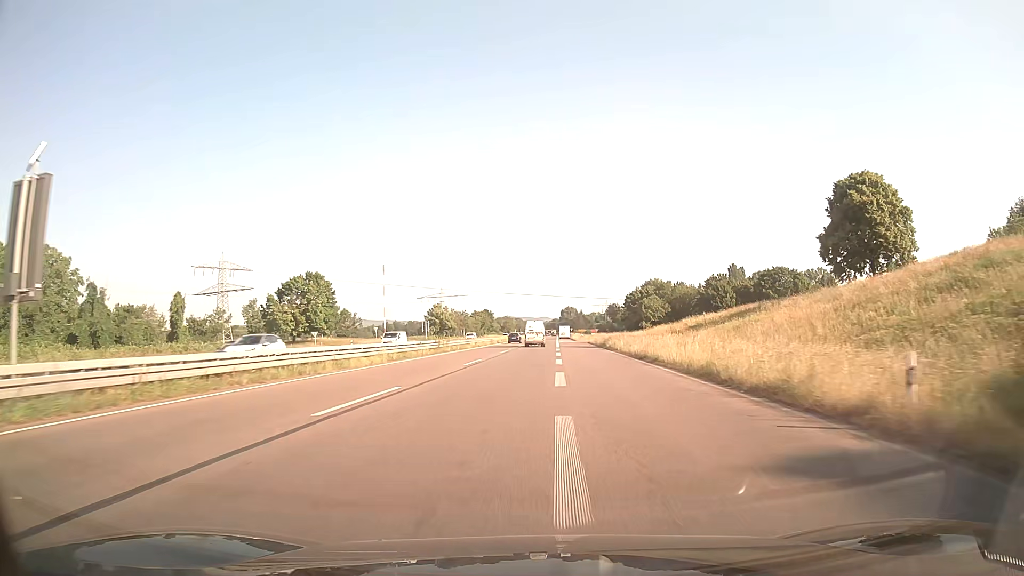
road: trunk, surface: asphalt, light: Day
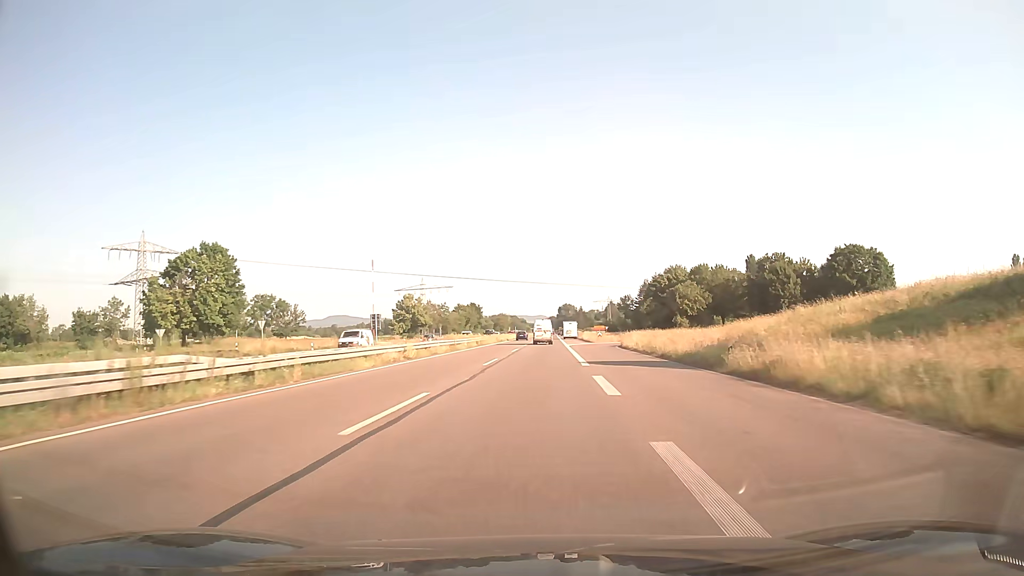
(+0.1, +39.1) m; 0°
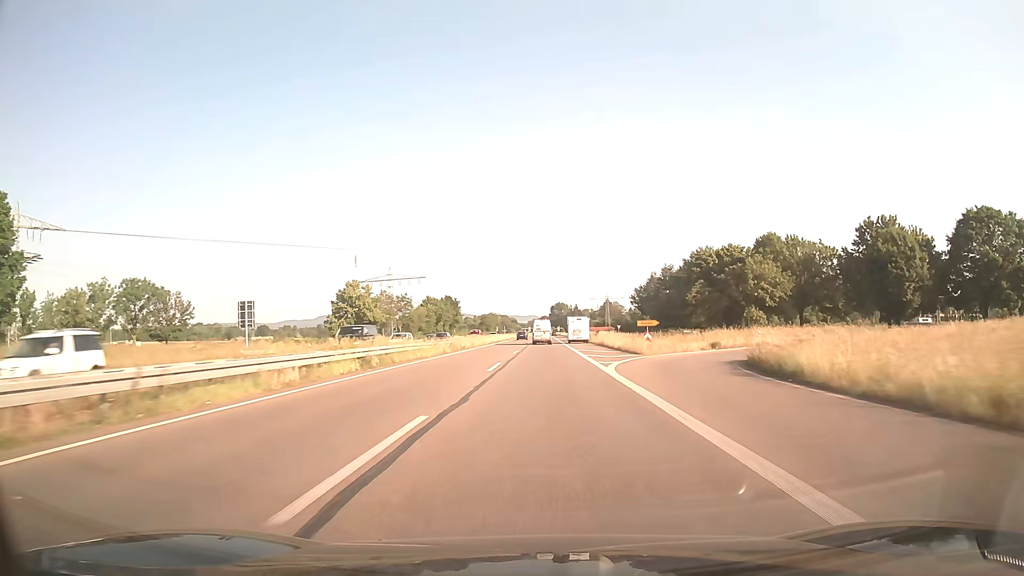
(+0.3, +41.1) m; +1°
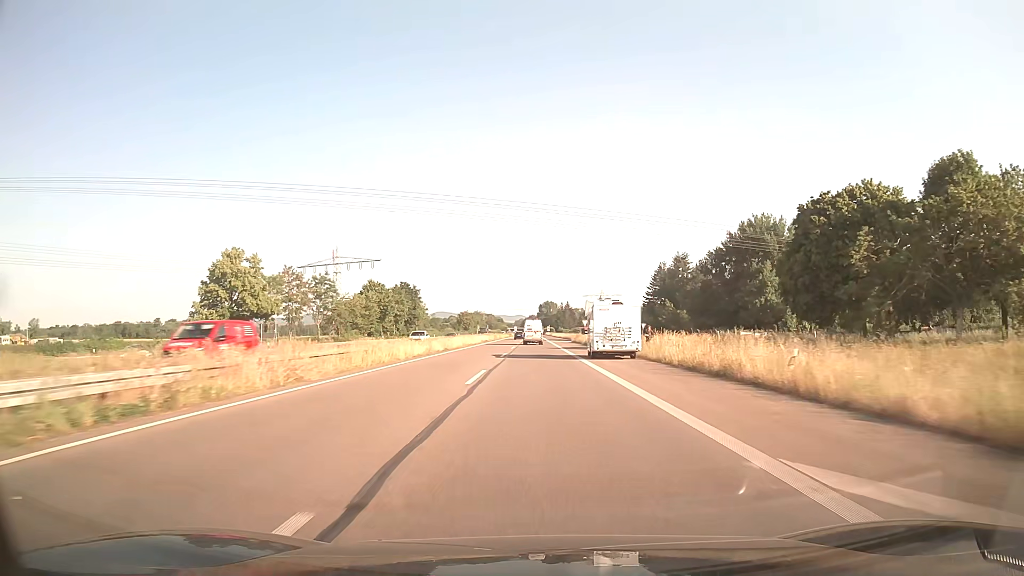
(+0.4, +42.9) m; +1°
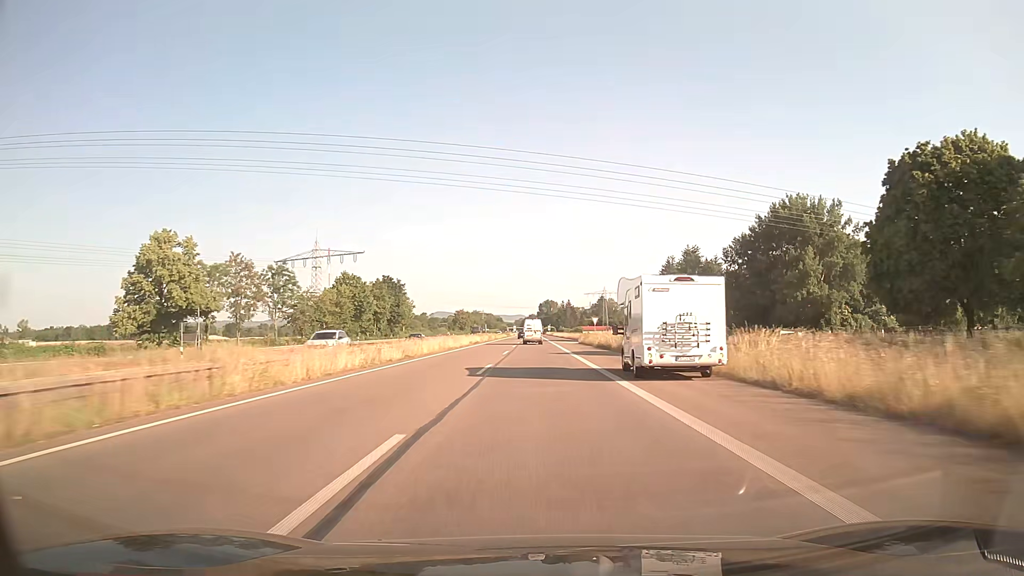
(0.0, +14.7) m; 0°
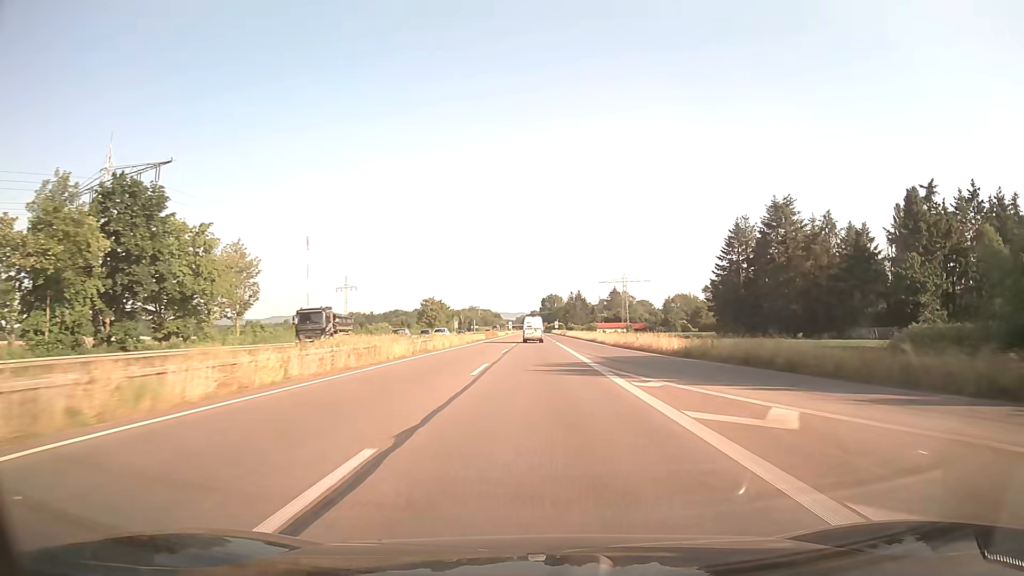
(-0.2, +75.2) m; 0°
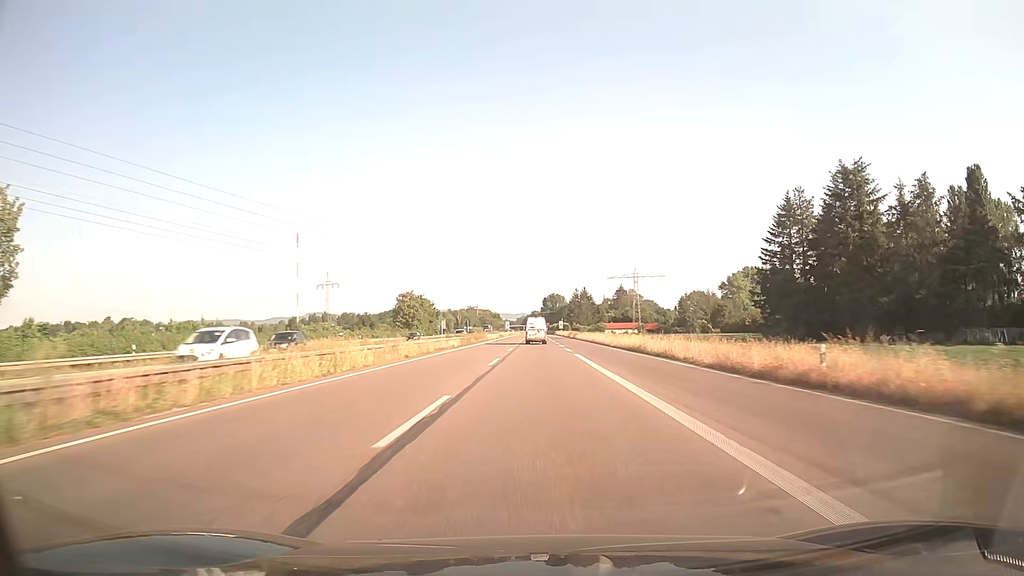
(0.0, +30.7) m; 0°
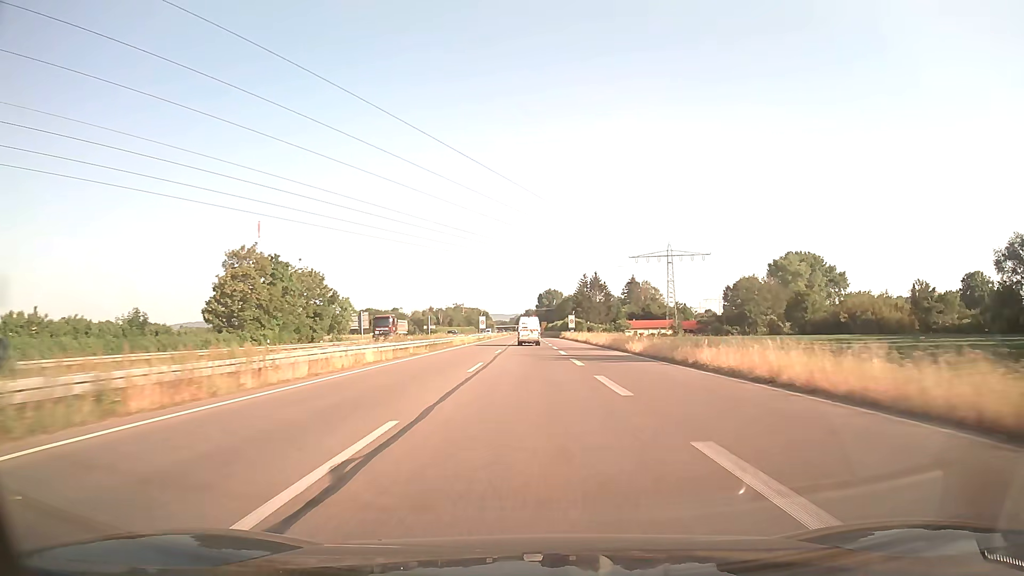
(+0.2, +77.7) m; 0°
(0, +10) (0, +20) (0, +30) (0, +40) (0, +50) (0, +60) (0, +70) (0, +80) (0, +90) (0, +100) m
